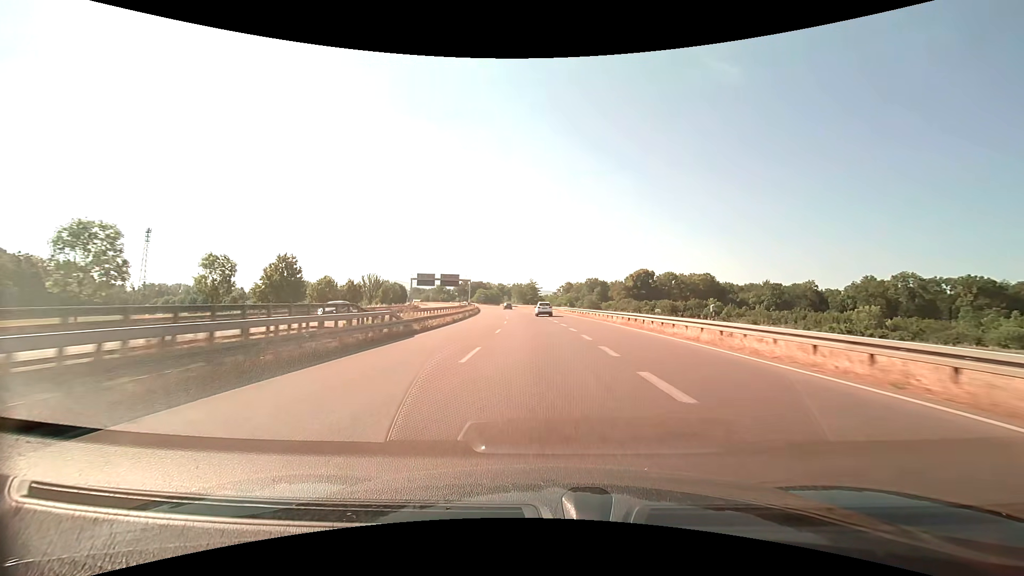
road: trunk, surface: asphalt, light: Day
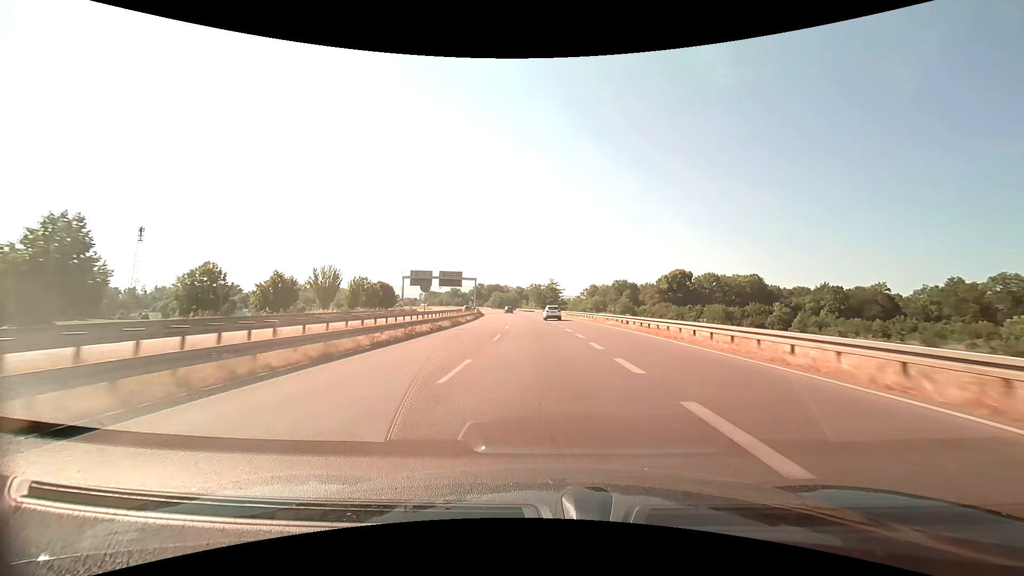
(-0.5, +26.6) m; -2°
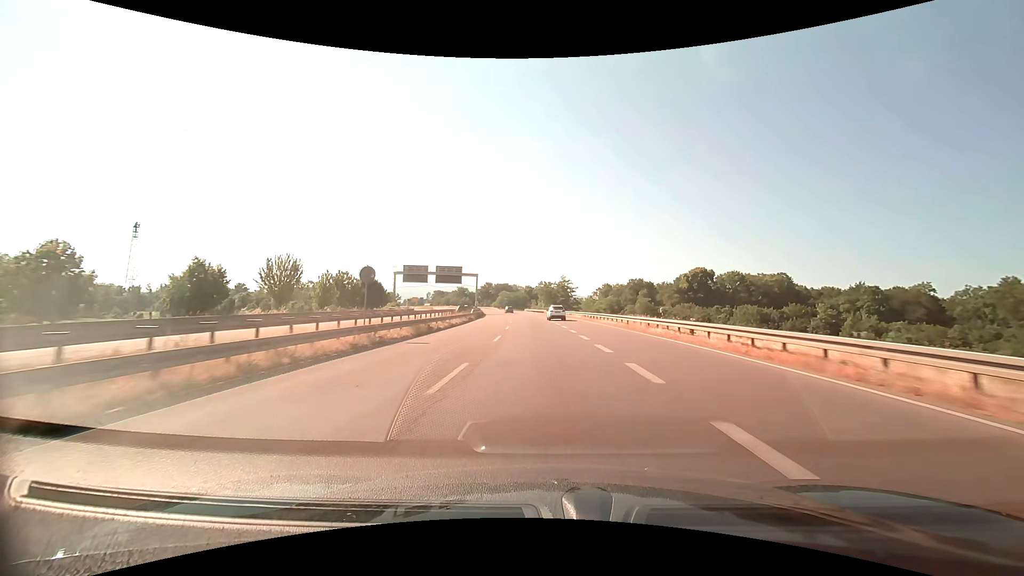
(-0.2, +13.4) m; -1°
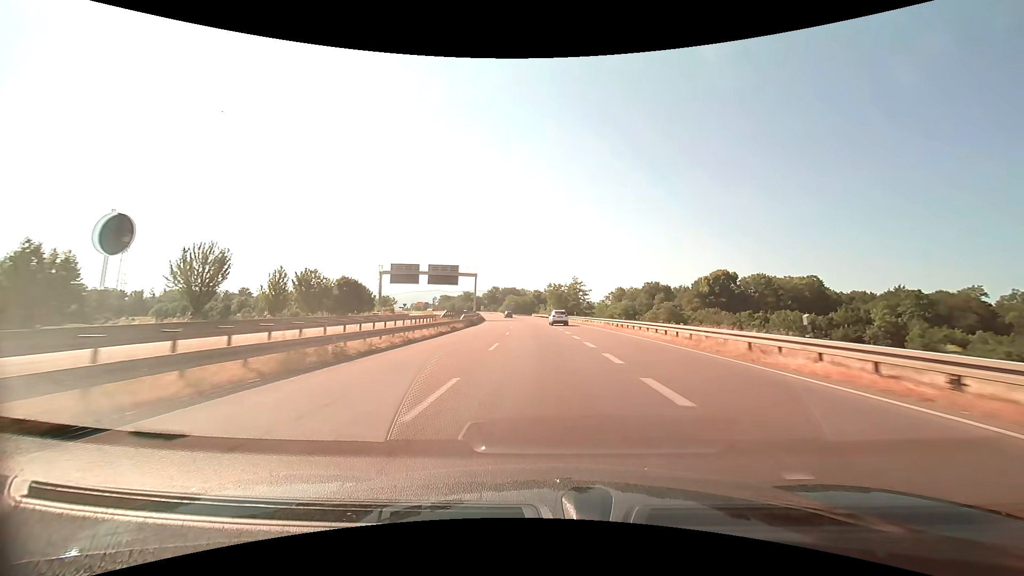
(-0.1, +13.6) m; -1°
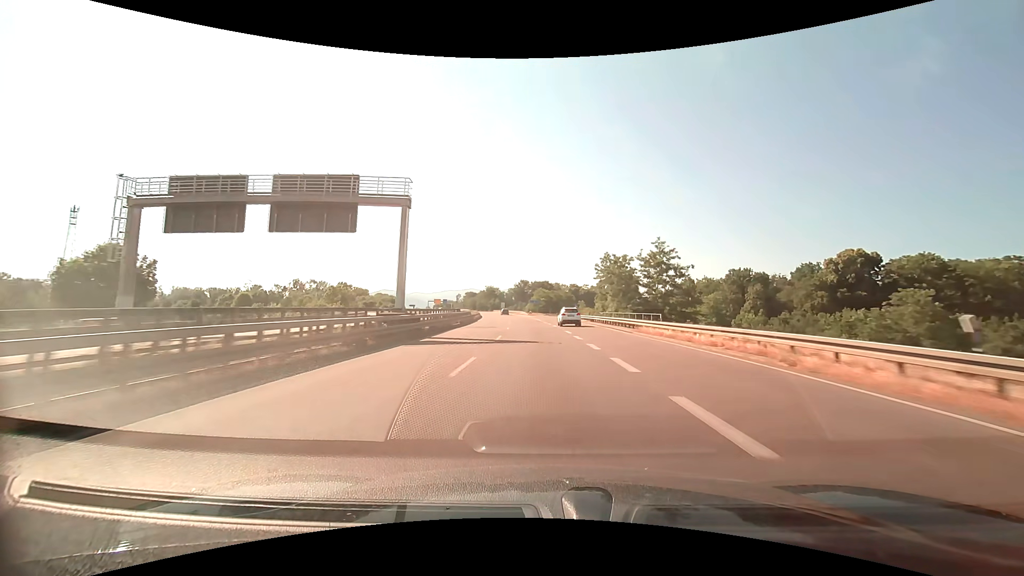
(-2.0, +56.8) m; -4°
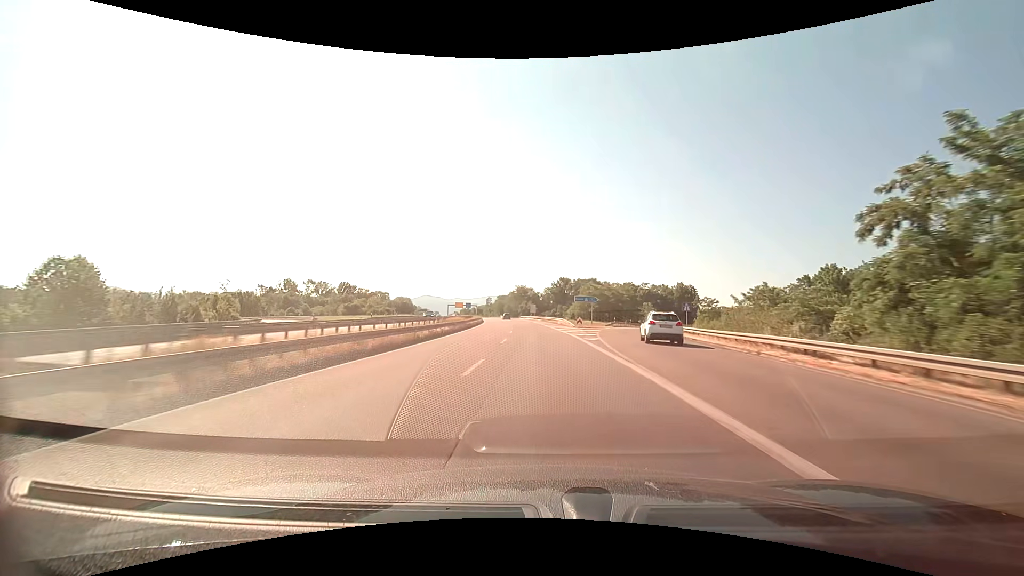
(-2.6, +60.0) m; -5°
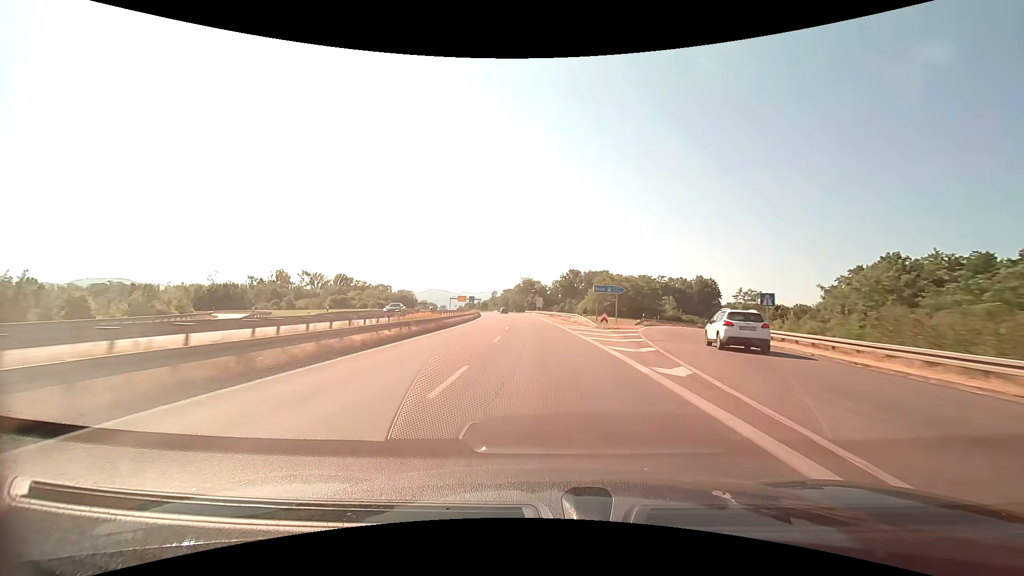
(-0.1, +15.3) m; -1°
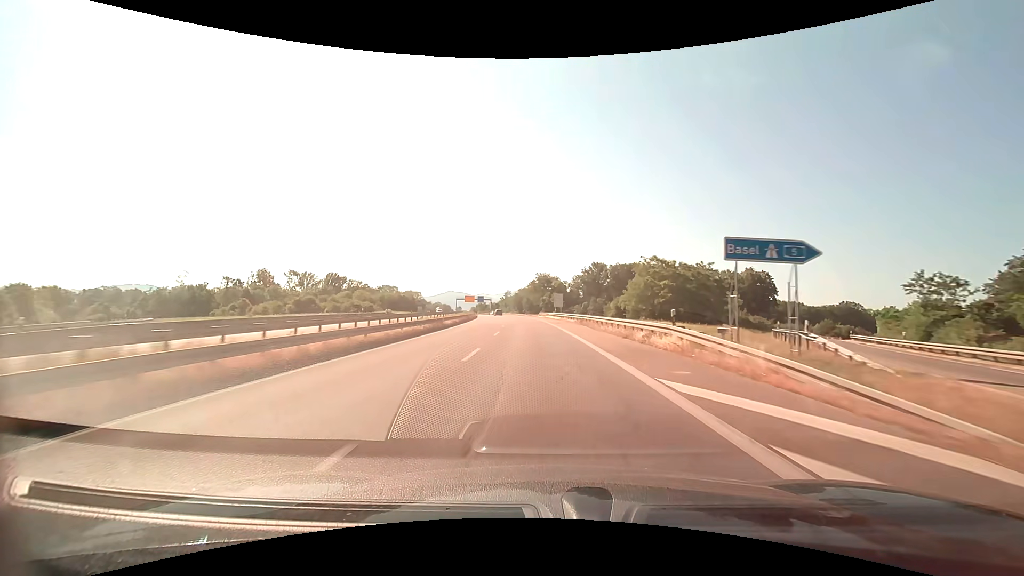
(-0.5, +30.8) m; -2°
(0, +10) (0, +20) (-1, +30) (-1, +40) (-2, +50) (-3, +60) (-4, +70) (-5, +80) (-6, +90) (-7, +100) m
